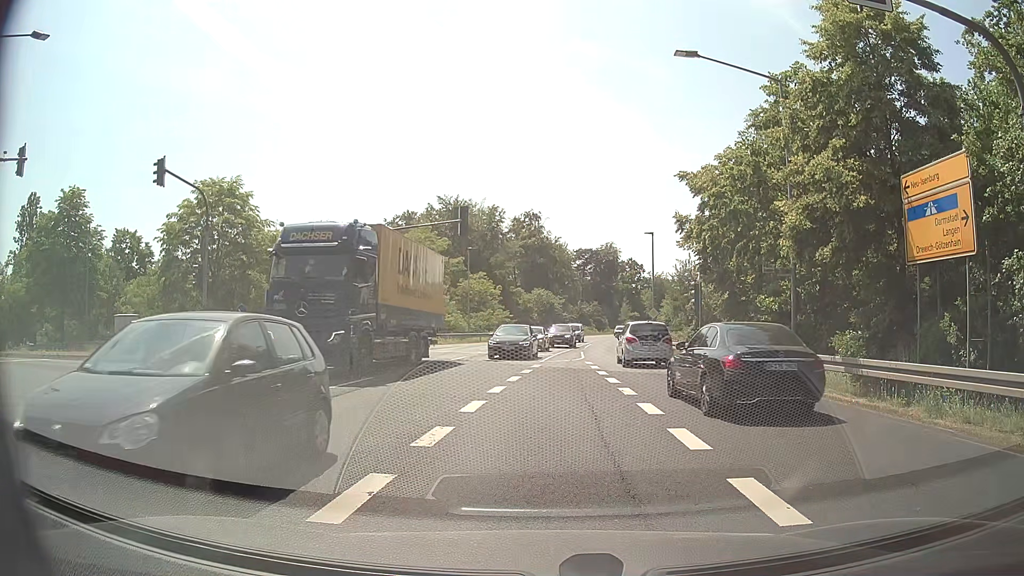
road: secondary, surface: asphalt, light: Day
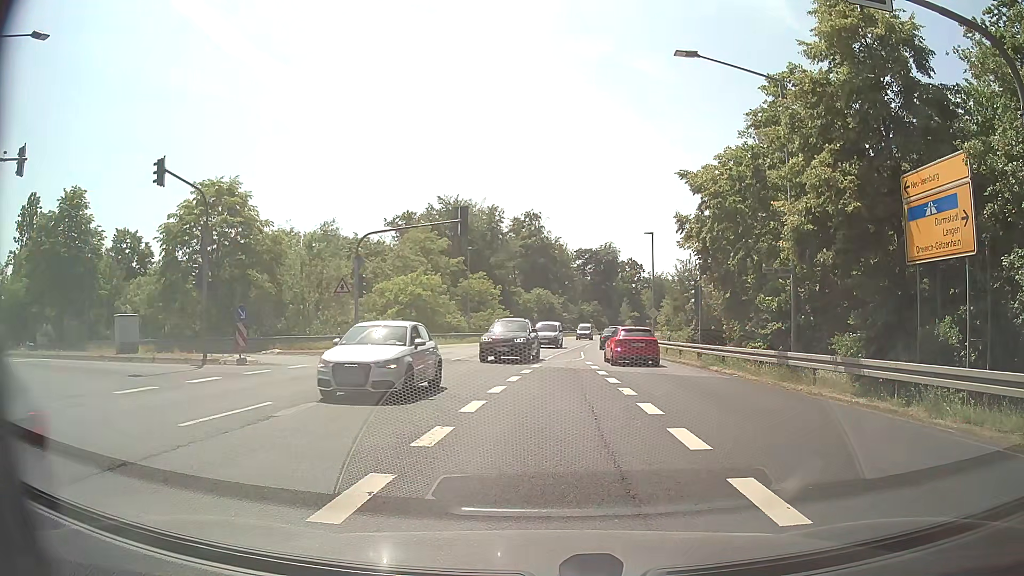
(0.0, 0.0) m; 0°
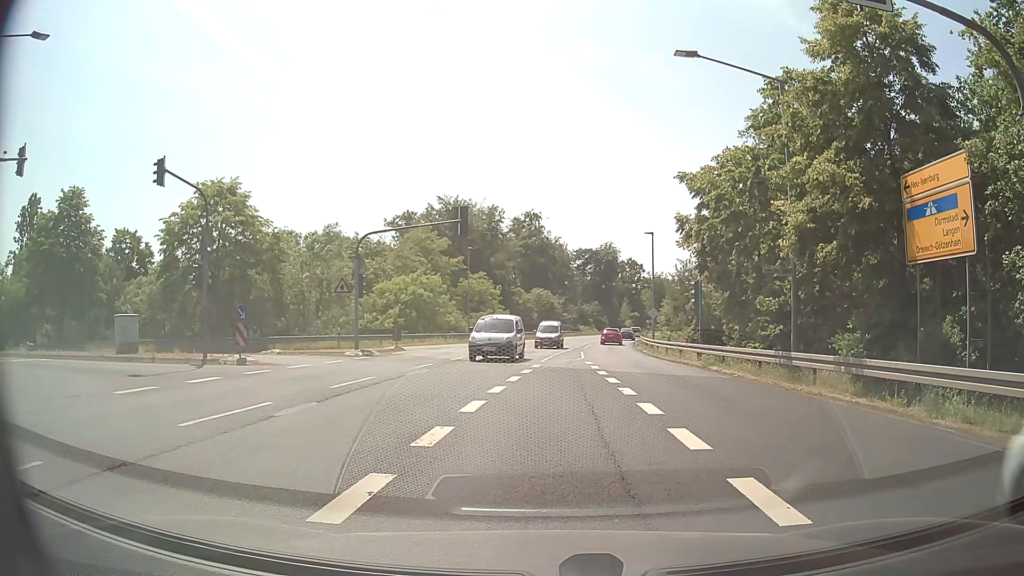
(0.0, 0.0) m; 0°
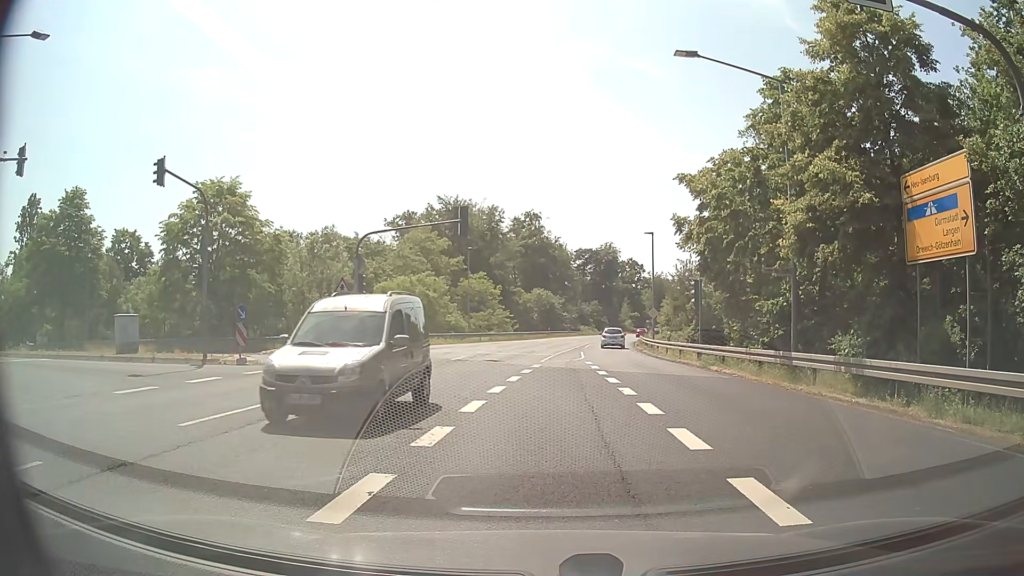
(0.0, 0.0) m; 0°
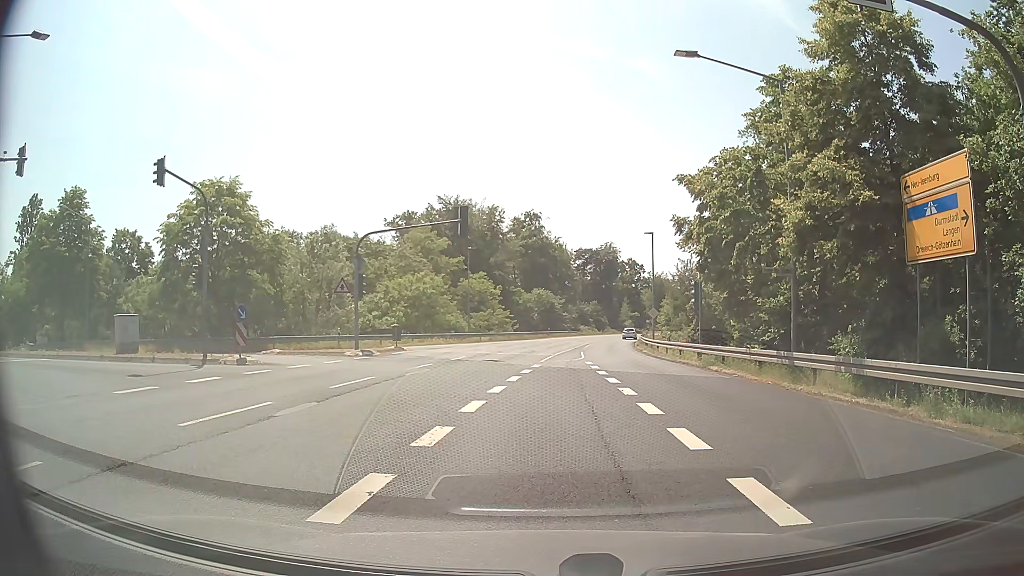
(0.0, 0.0) m; 0°
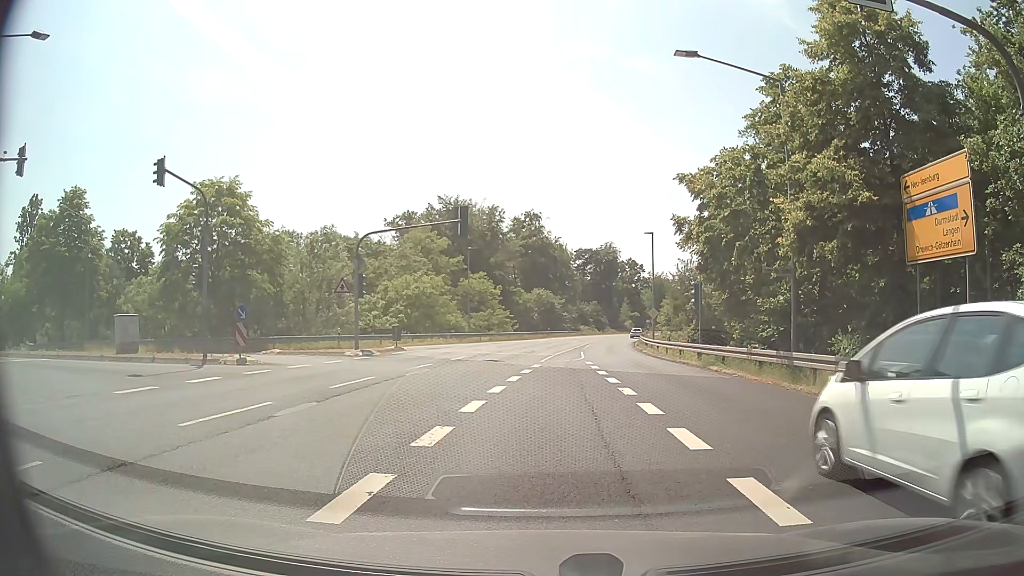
(0.0, 0.0) m; 0°
